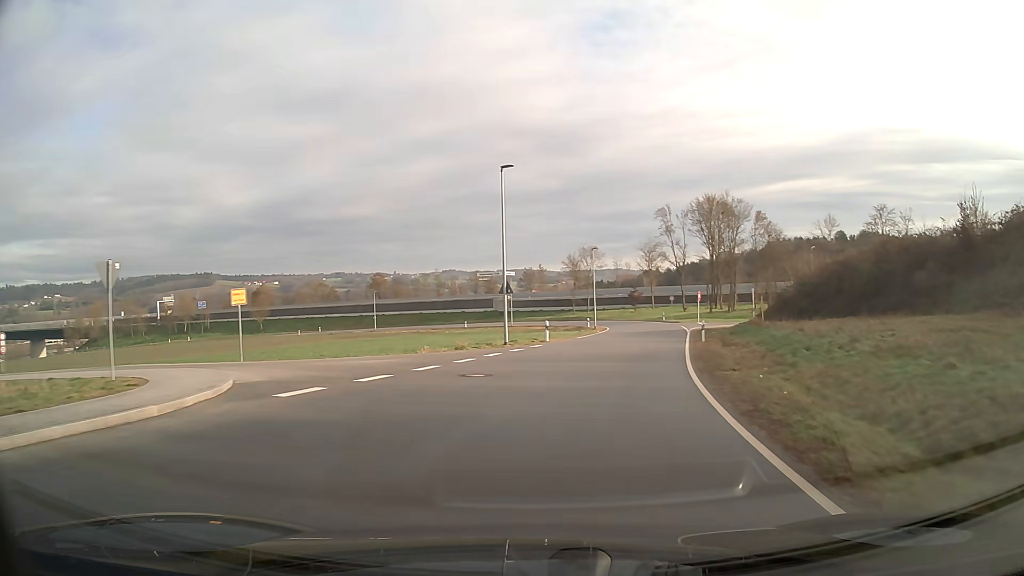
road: unclassified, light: Day
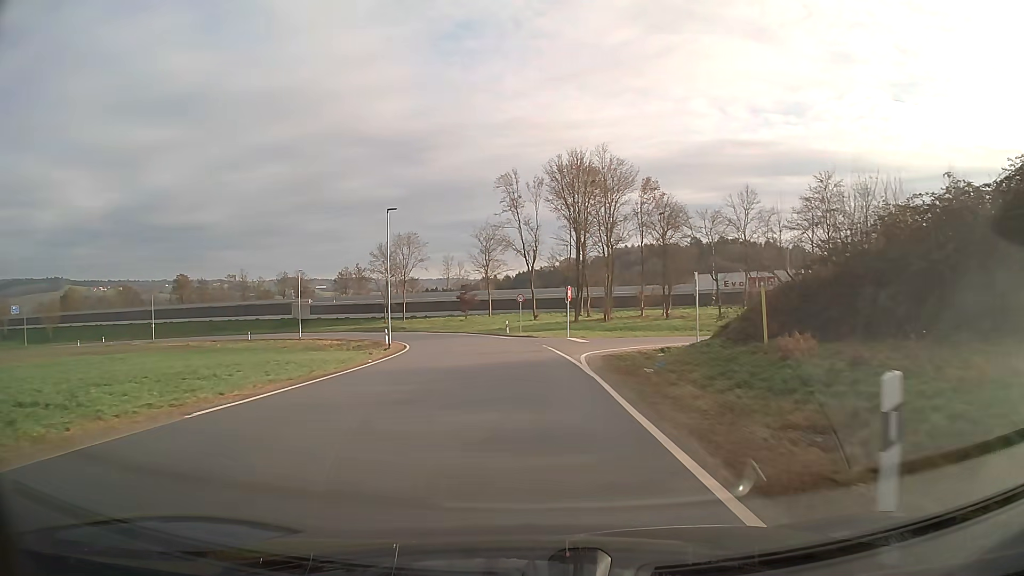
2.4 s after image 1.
(+4.2, +29.2) m; +12°
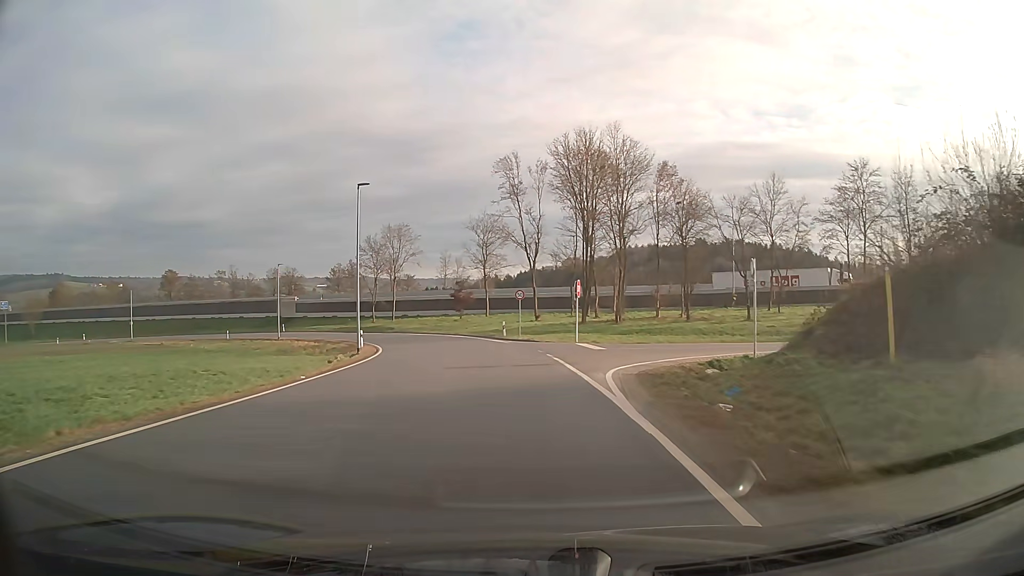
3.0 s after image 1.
(0.0, +7.5) m; 0°
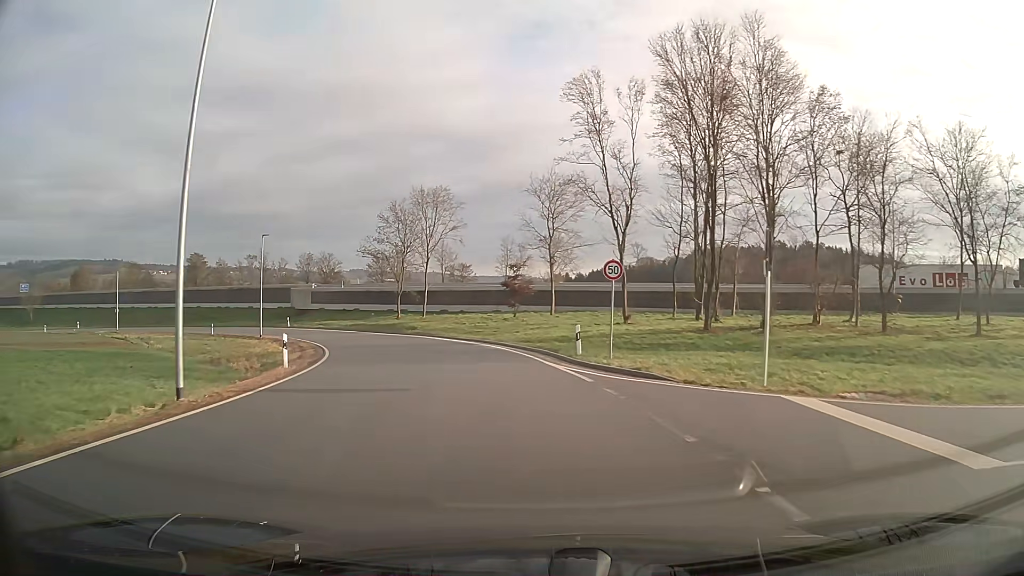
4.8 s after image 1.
(-1.0, +21.7) m; -6°
(0, +10) (-2, +20) (-4, +30) (-7, +39) (-12, +48) (-18, +56) (-25, +63) (-32, +70) (-41, +75) (-50, +79) m
